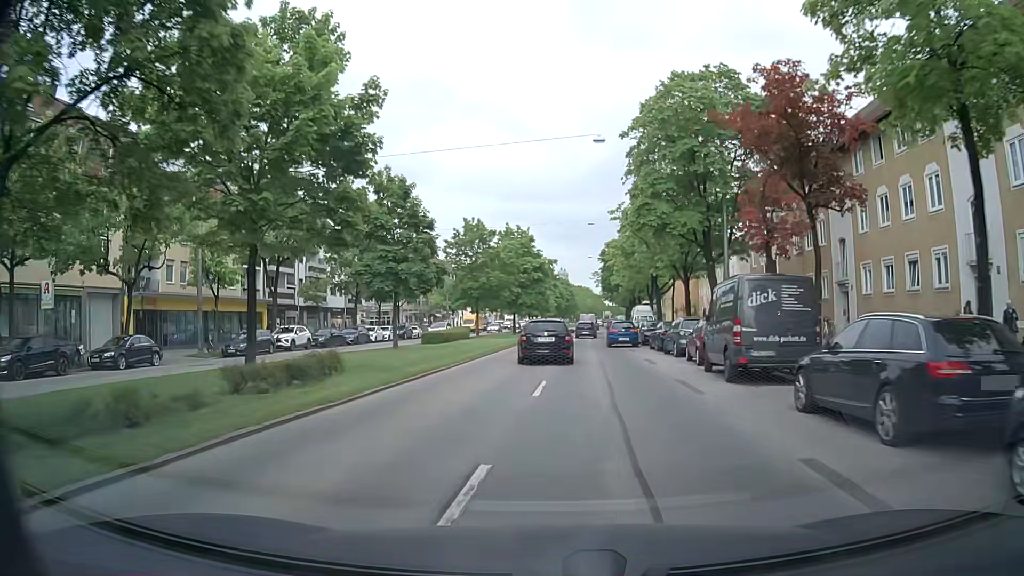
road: secondary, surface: asphalt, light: Day
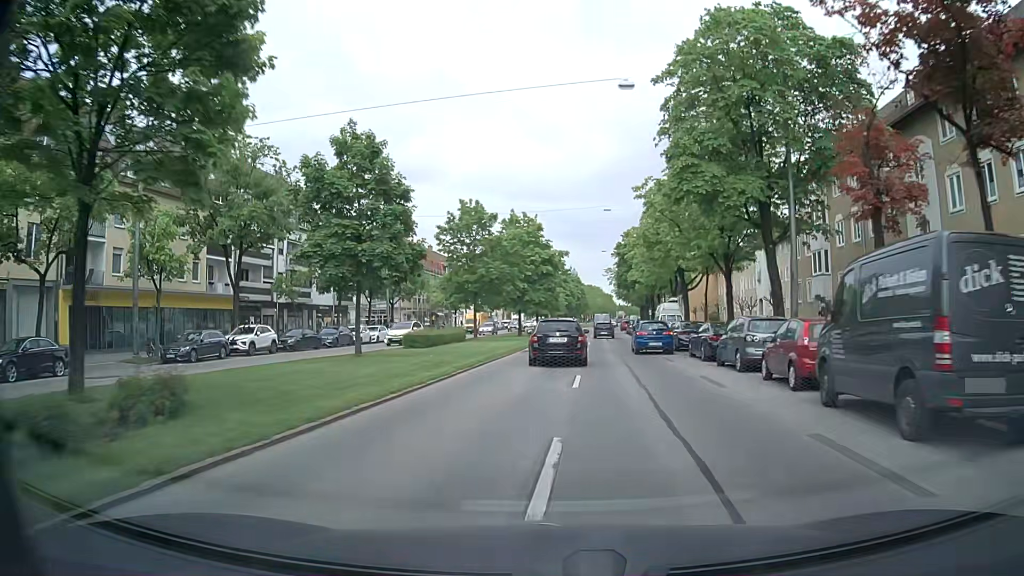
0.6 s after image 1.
(0.0, +7.7) m; -1°
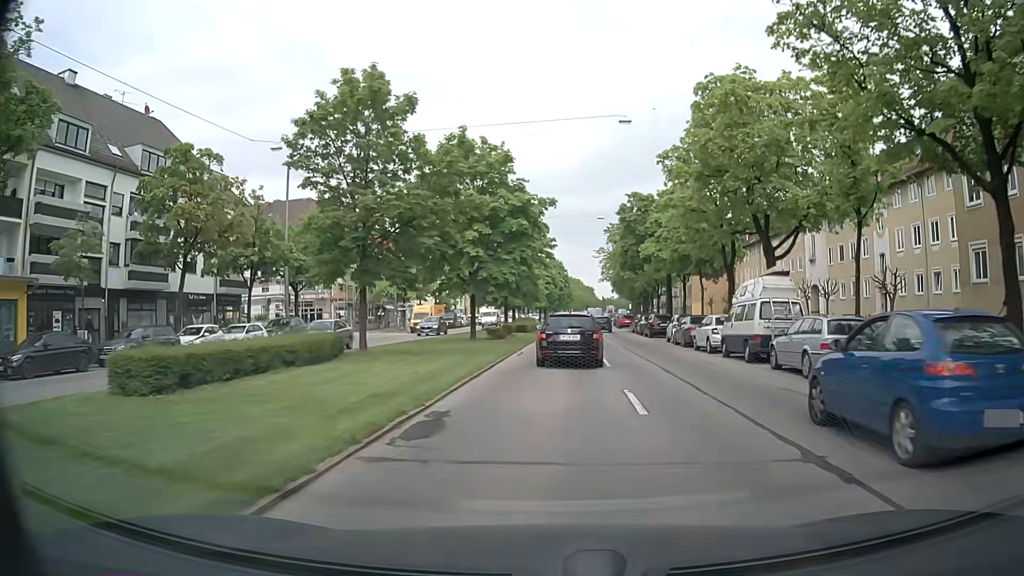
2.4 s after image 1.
(+0.2, +22.8) m; +2°
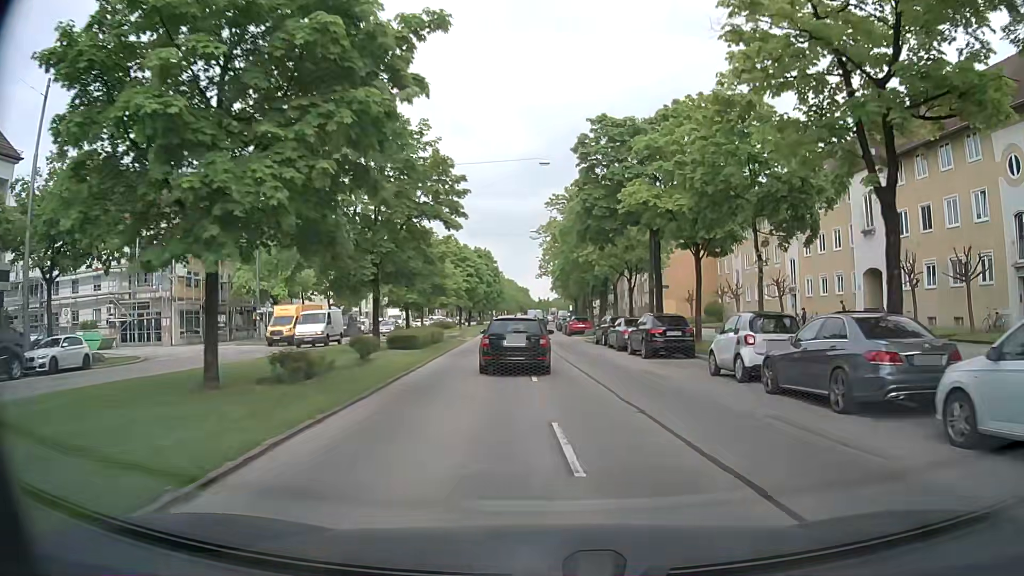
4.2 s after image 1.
(+1.0, +21.9) m; +5°
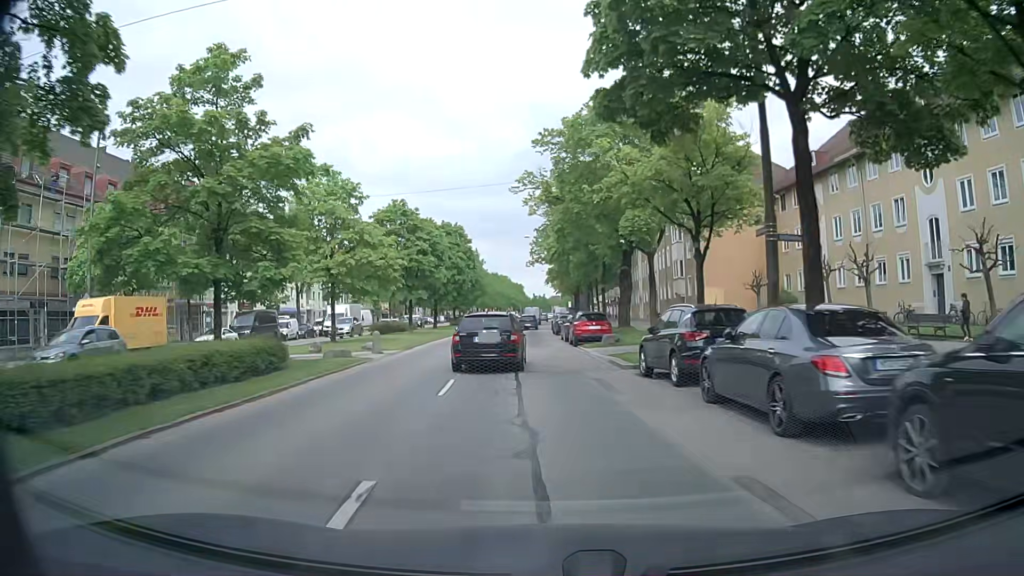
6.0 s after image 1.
(+0.7, +21.8) m; +1°
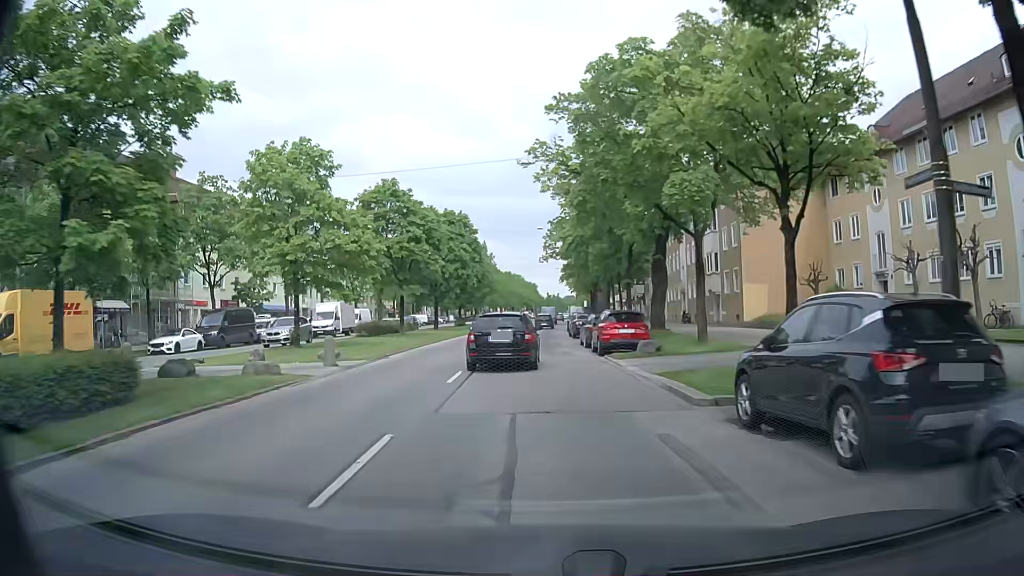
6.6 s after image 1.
(-0.1, +7.0) m; -1°
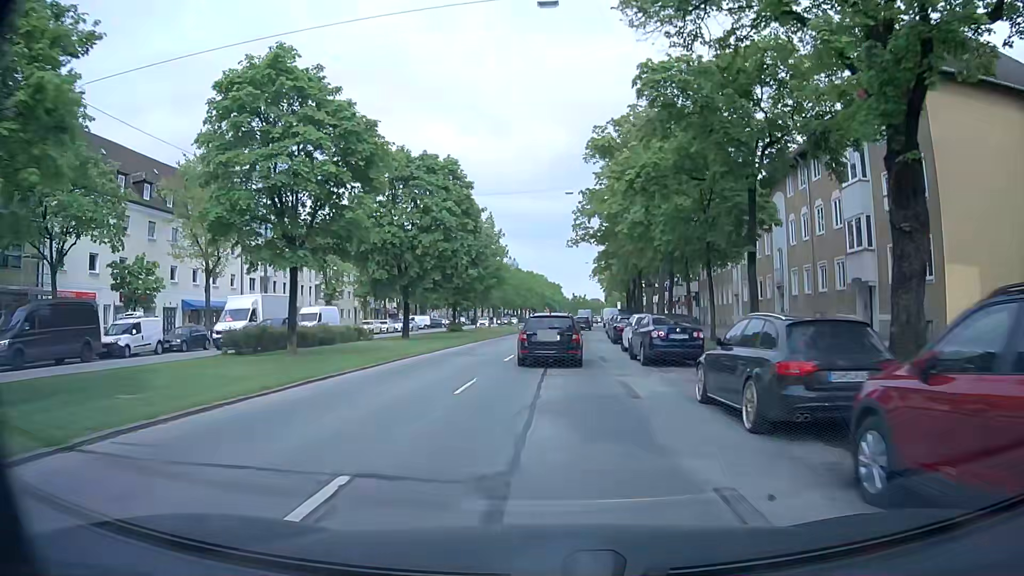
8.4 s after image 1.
(-0.5, +20.5) m; -2°
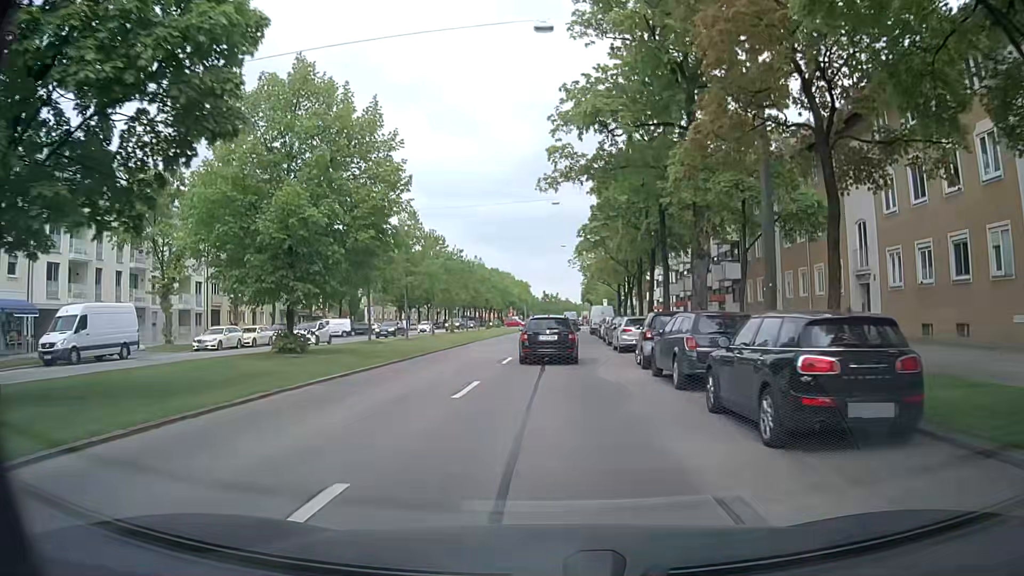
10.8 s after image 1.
(+0.7, +27.6) m; +3°
(0, +10) (0, +20) (0, +30) (0, +40) (+1, +50) (+1, +60) (+2, +70) (+2, +80) (+2, +90) (+3, +100) m
